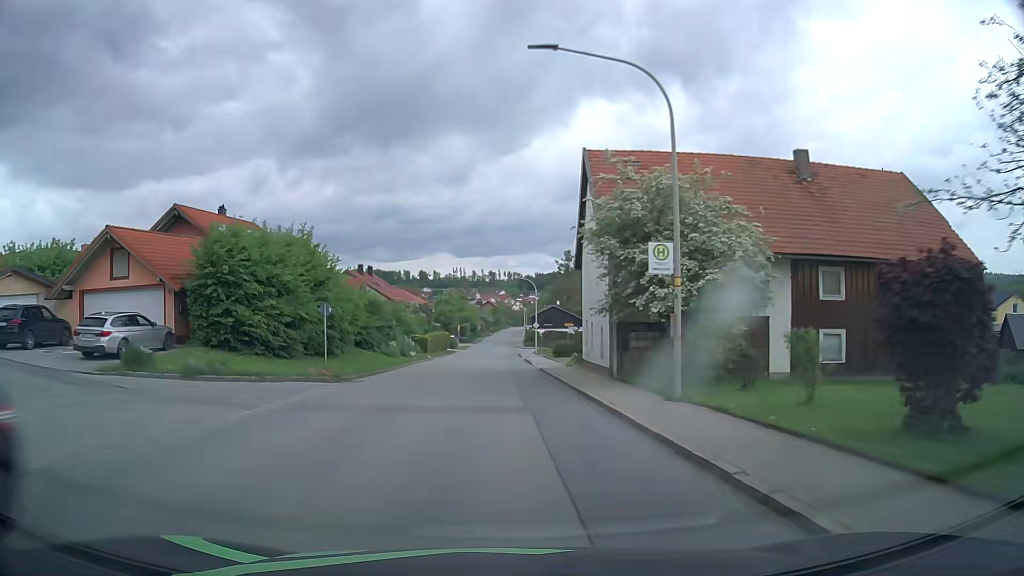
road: tertiary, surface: asphalt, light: Day
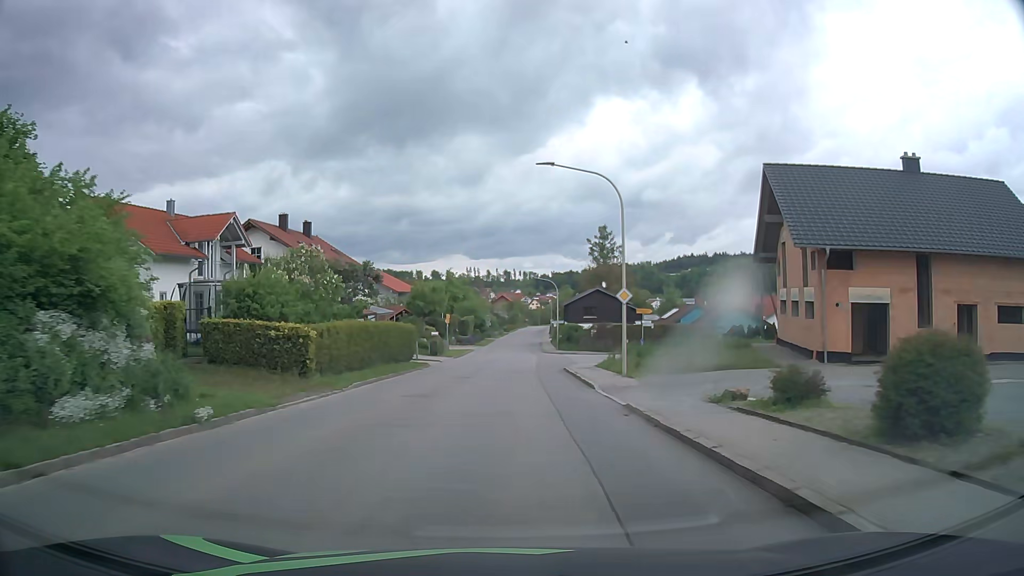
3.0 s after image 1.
(-1.0, +39.6) m; -2°
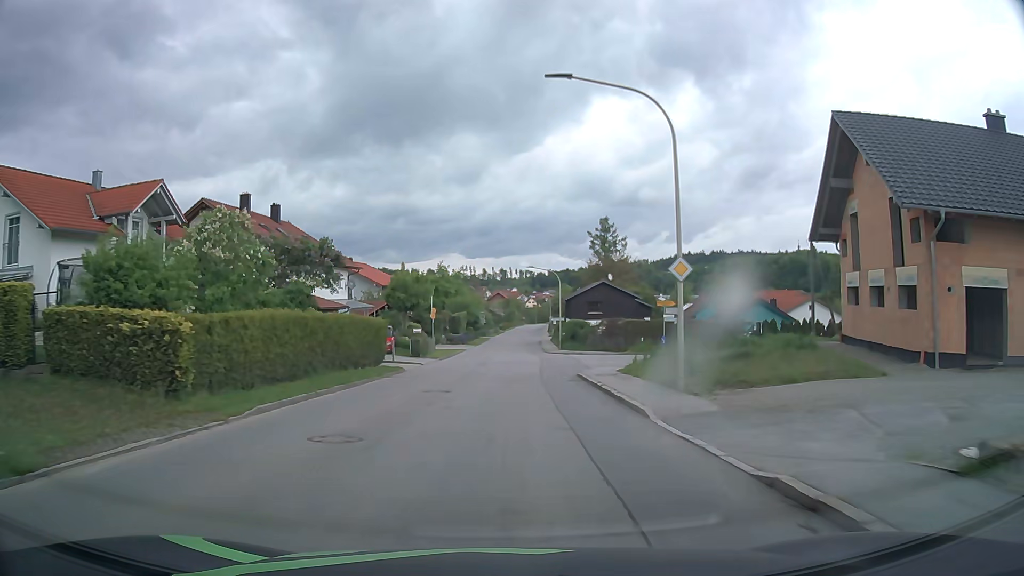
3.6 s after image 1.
(0.0, +7.9) m; 0°
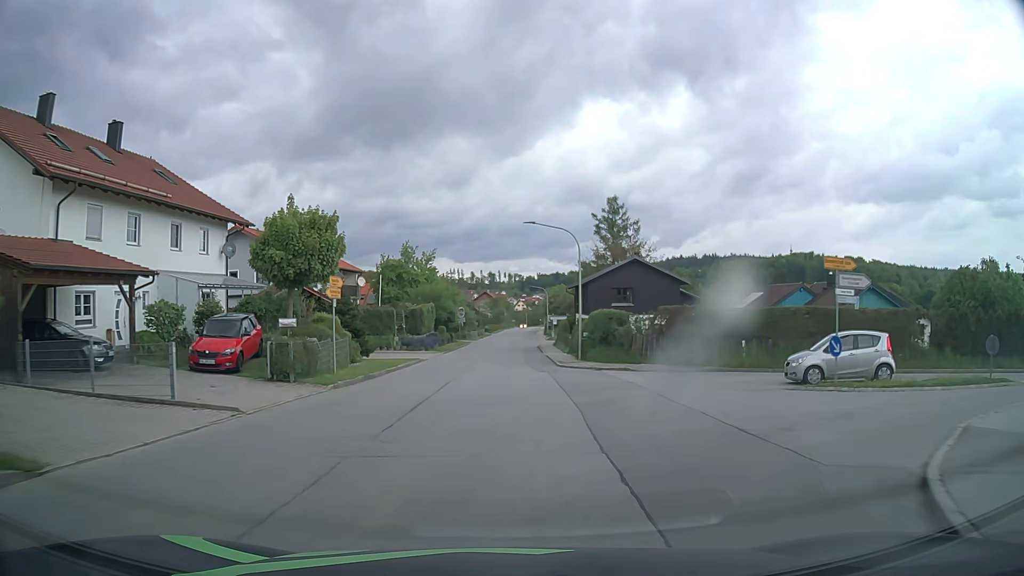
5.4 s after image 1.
(+0.3, +23.7) m; +1°
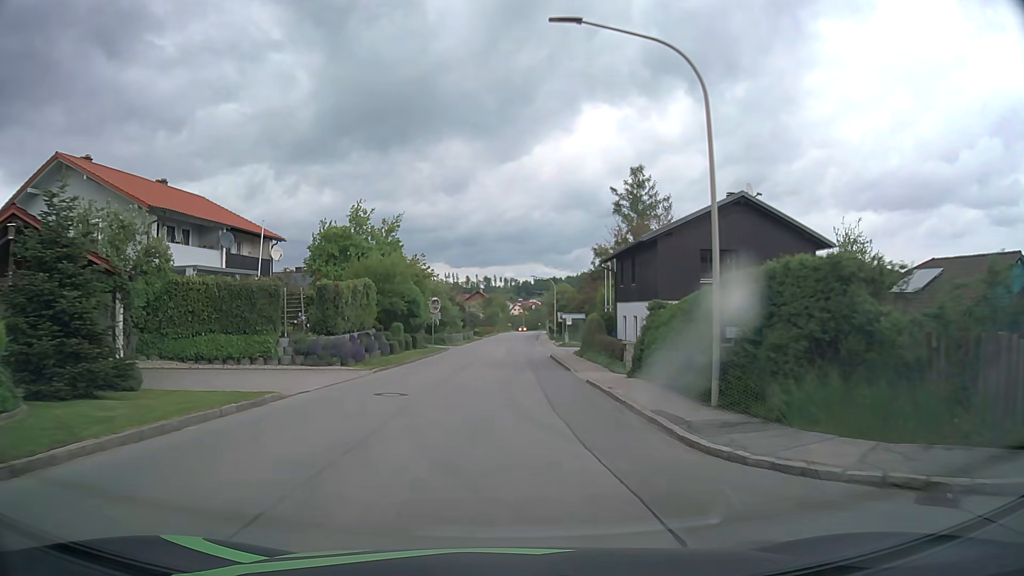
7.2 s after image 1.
(0.0, +23.7) m; 0°
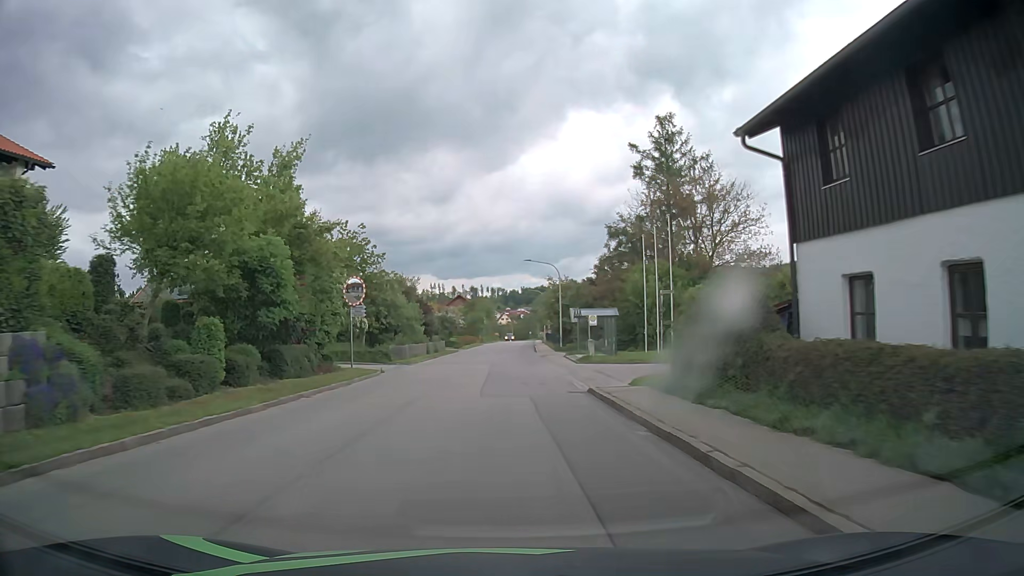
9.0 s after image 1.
(+0.2, +23.8) m; +1°
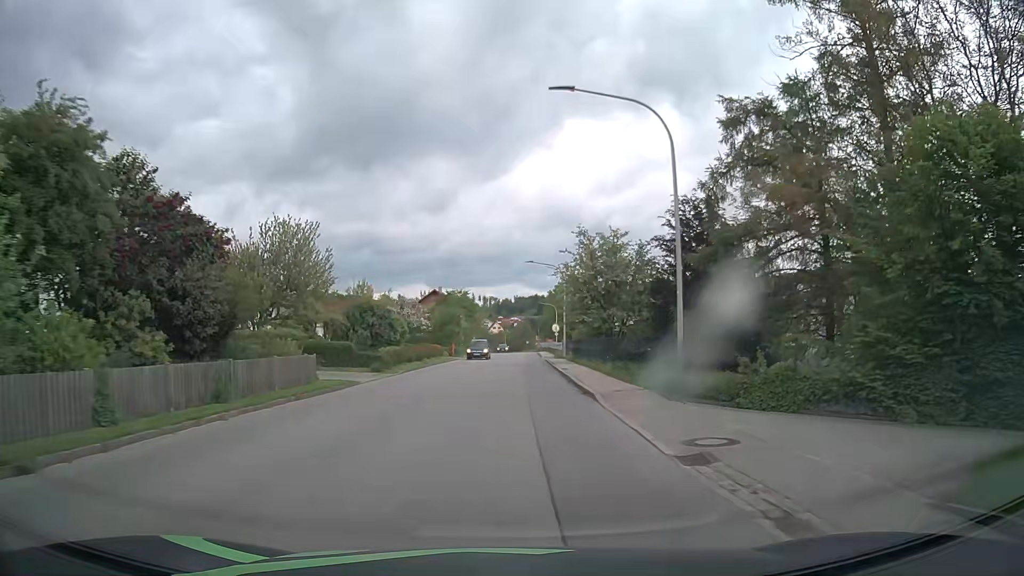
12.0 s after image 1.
(+0.2, +39.5) m; +1°
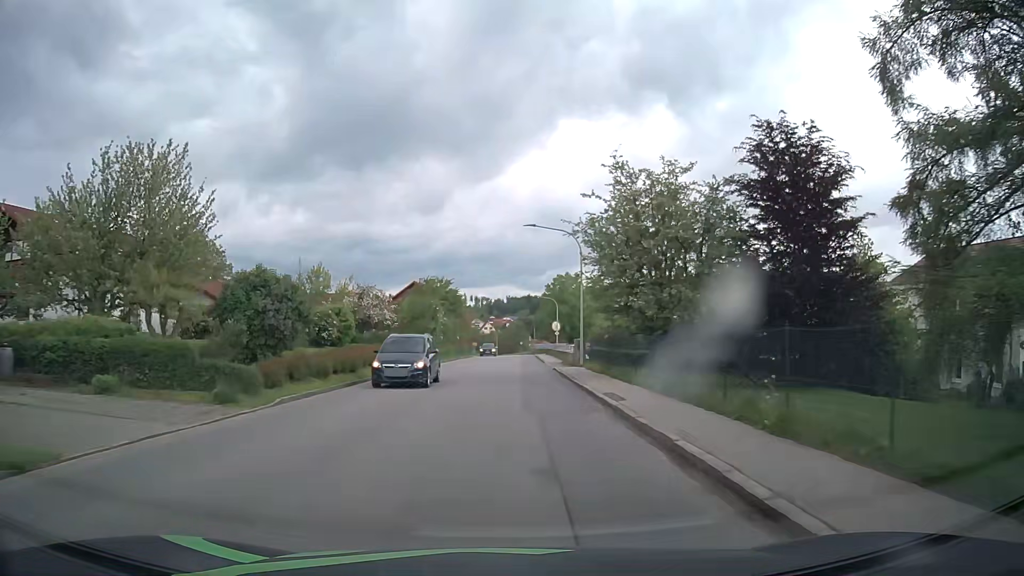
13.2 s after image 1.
(0.0, +15.8) m; 0°
(0, +10) (0, +20) (0, +30) (0, +40) (+1, +50) (+1, +60) (+1, +70) (+1, +80) (+1, +90) (+1, +100) m
